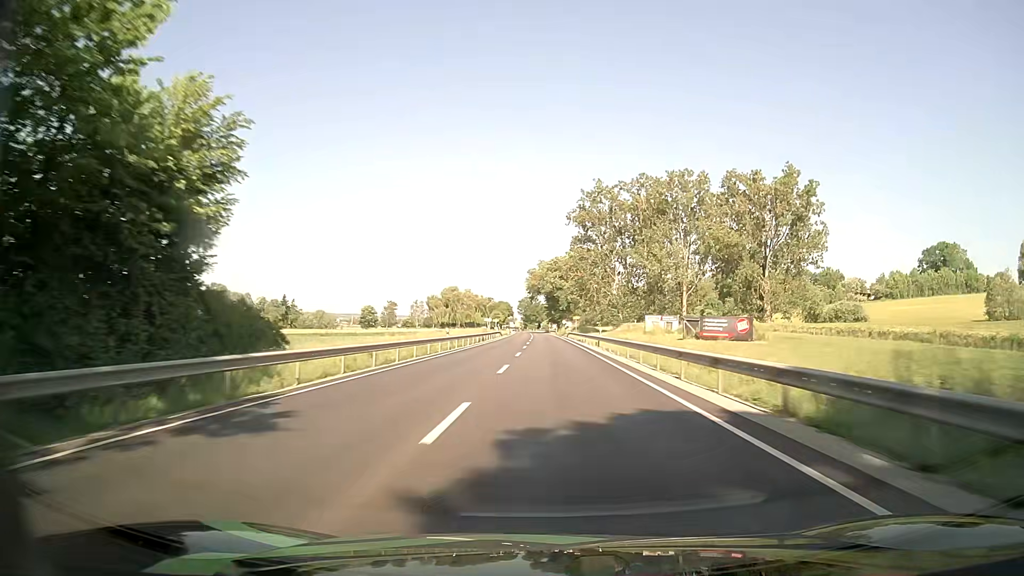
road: primary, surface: asphalt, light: Day
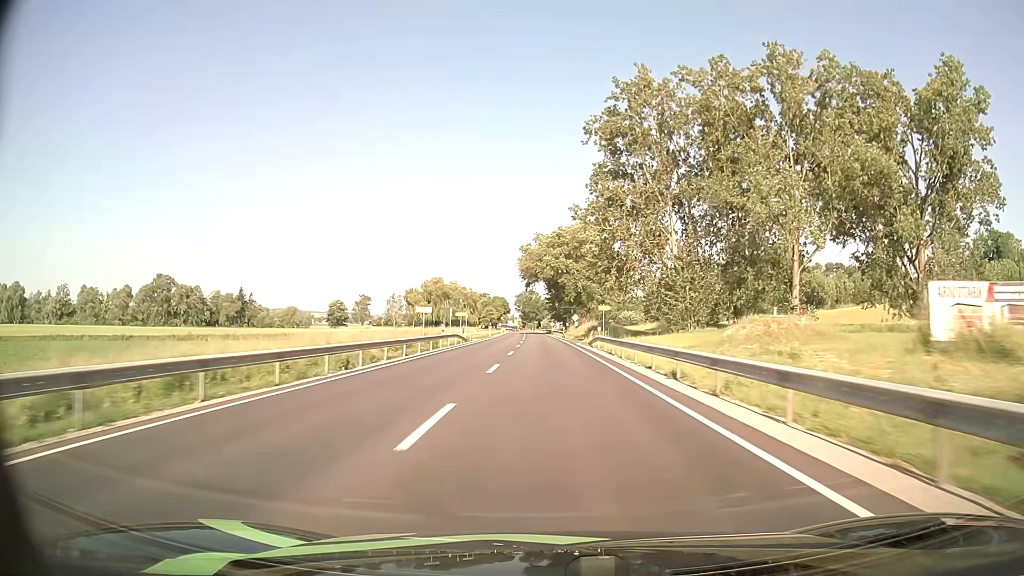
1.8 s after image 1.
(-0.2, +48.9) m; 0°
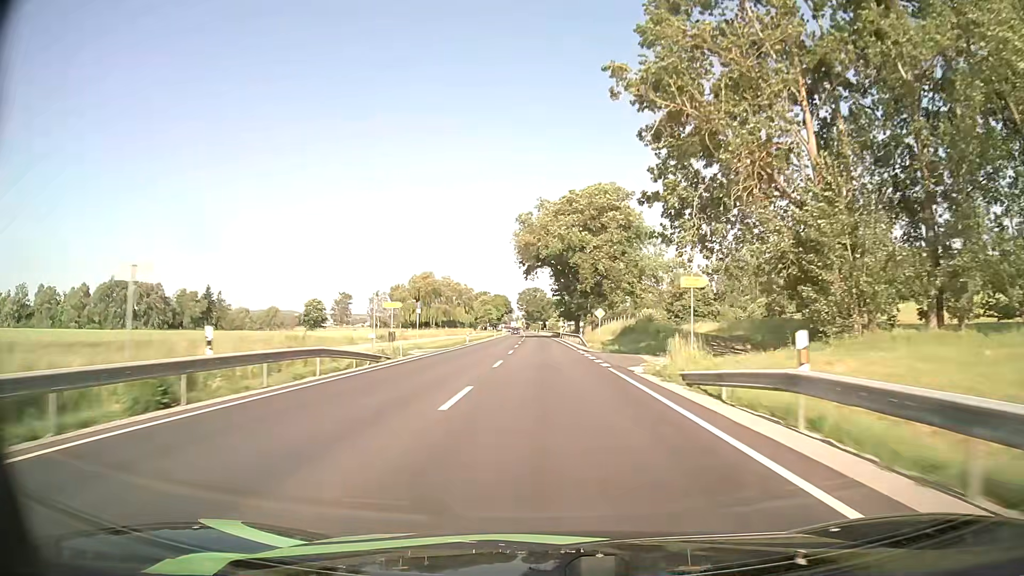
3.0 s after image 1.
(-0.1, +32.7) m; 0°
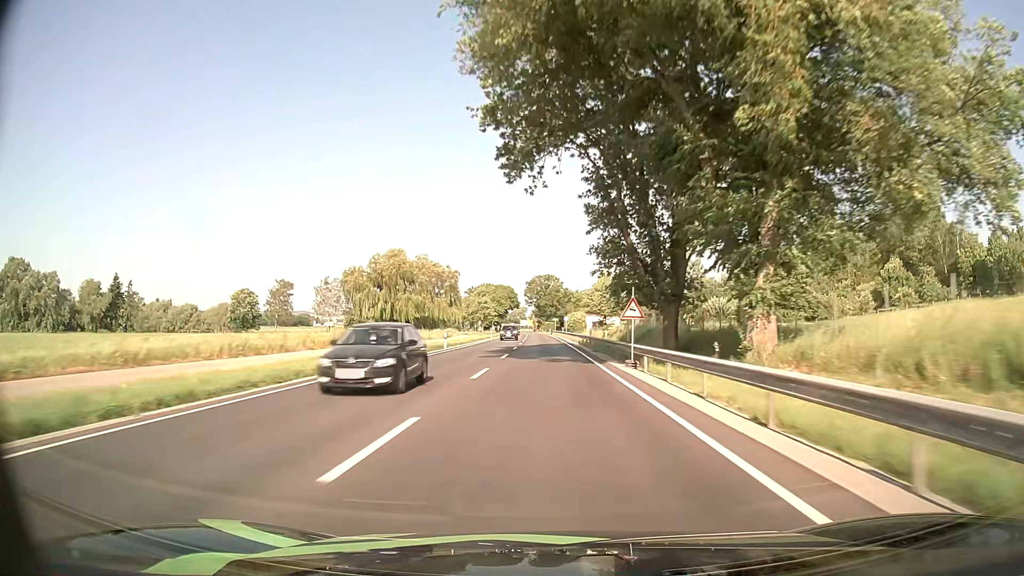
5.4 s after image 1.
(-0.7, +65.8) m; -1°
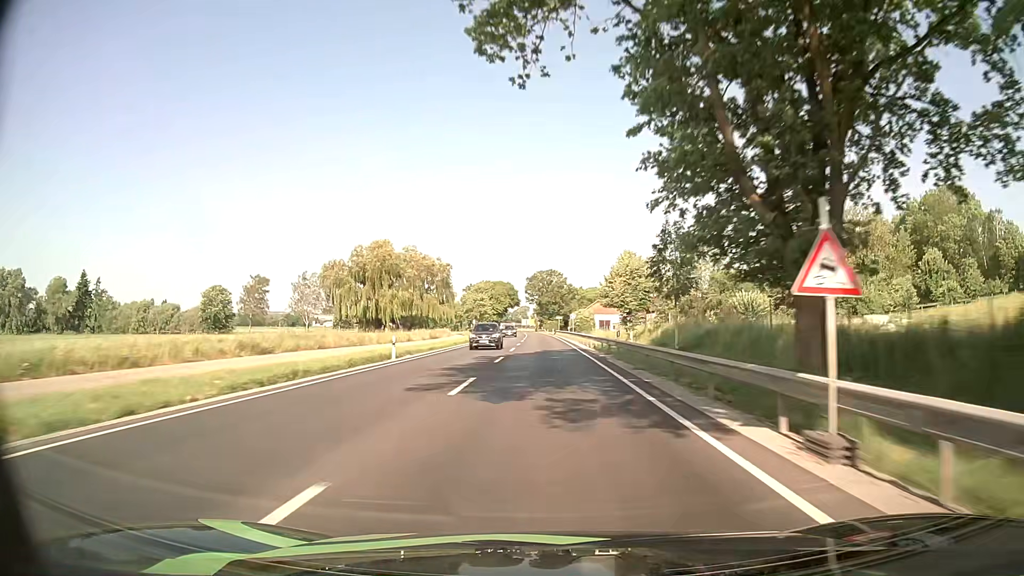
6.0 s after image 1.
(-0.1, +16.5) m; -1°
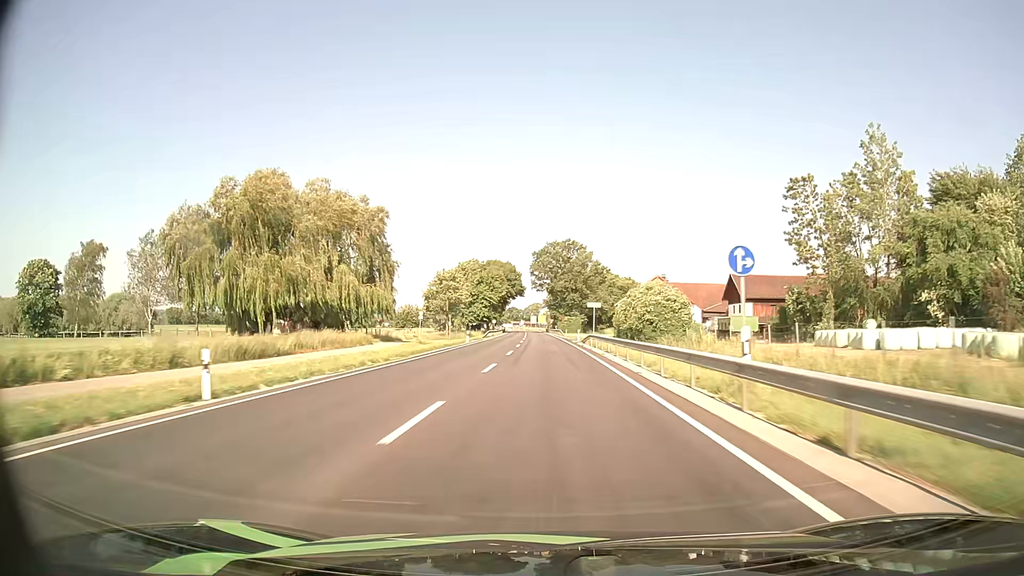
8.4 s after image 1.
(-0.3, +66.3) m; -1°
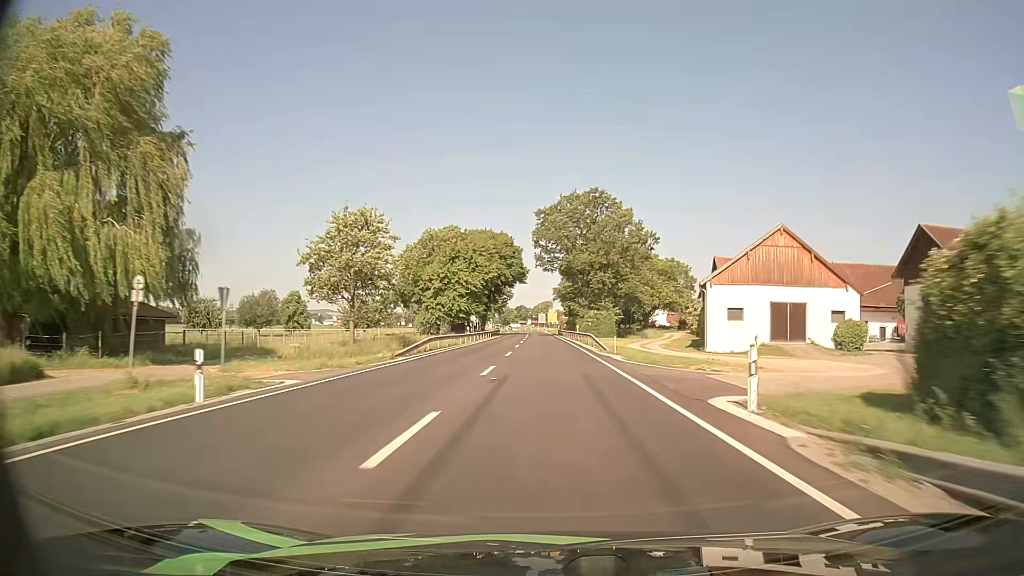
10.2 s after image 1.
(-0.5, +49.8) m; -1°
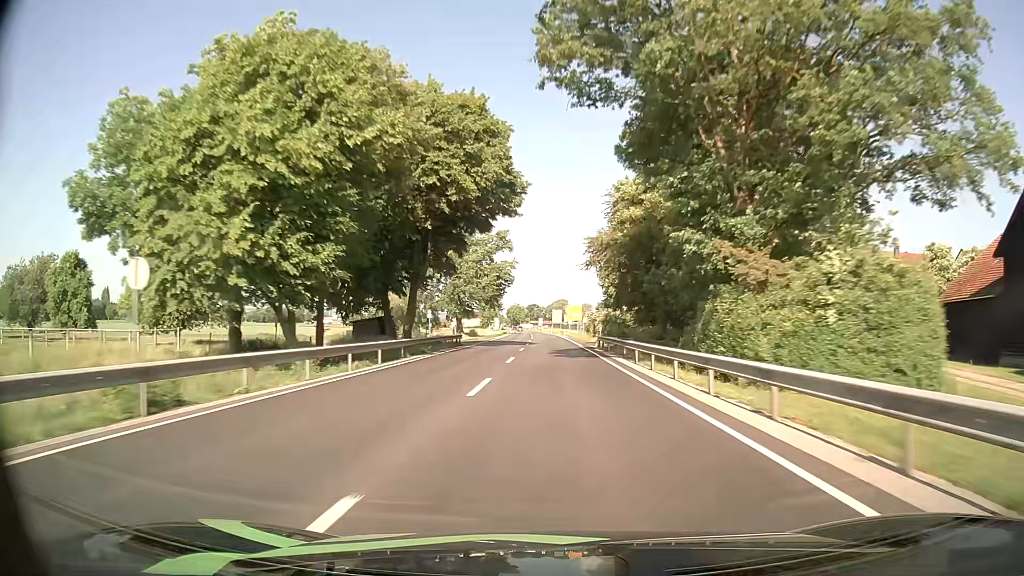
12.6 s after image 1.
(-0.8, +65.7) m; -1°
(0, +10) (0, +20) (0, +30) (0, +40) (0, +50) (0, +60) (0, +70) (0, +80) (0, +90) (0, +100) m
